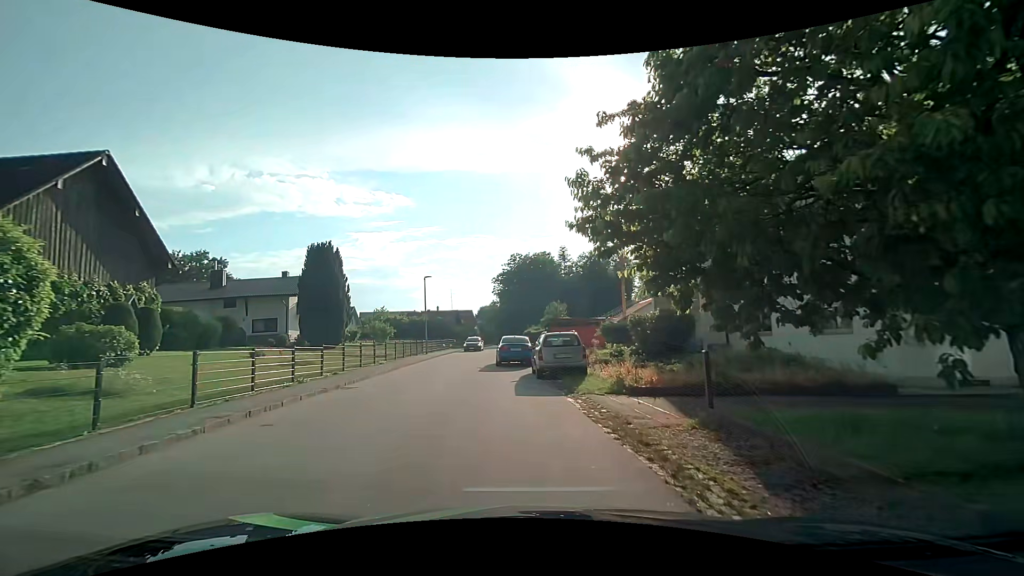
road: residential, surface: asphalt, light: Day
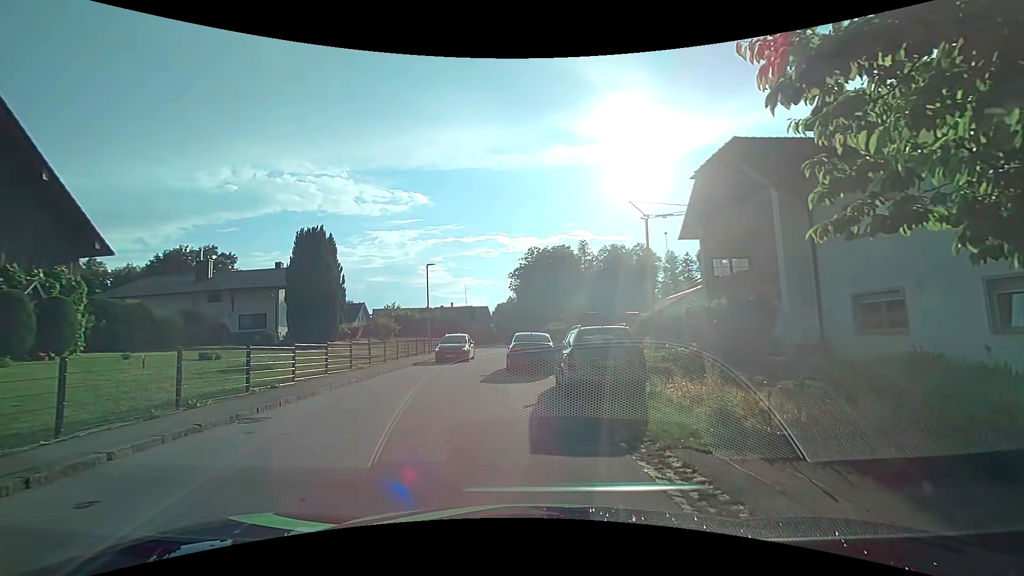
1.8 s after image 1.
(-0.1, +5.7) m; -2°
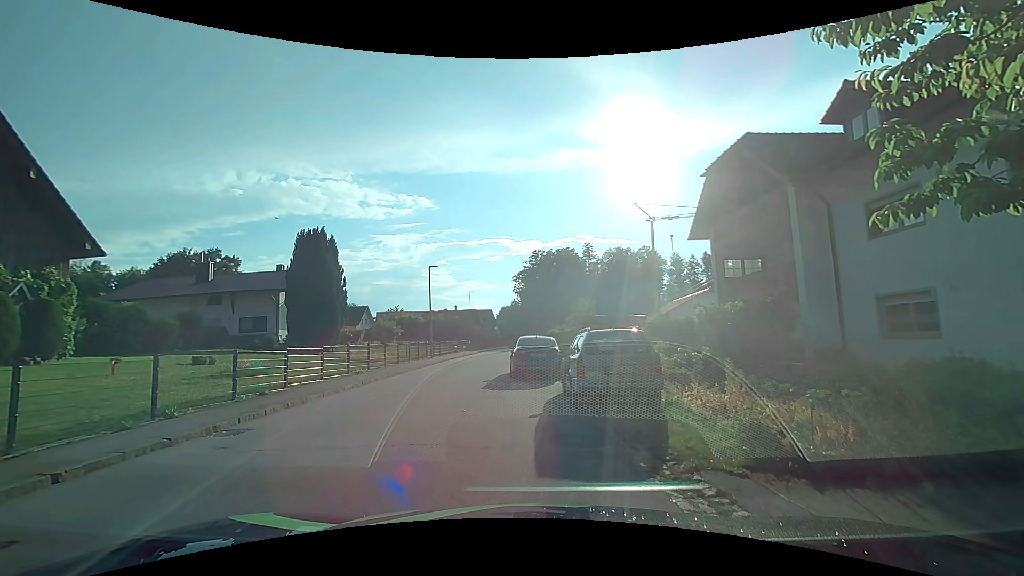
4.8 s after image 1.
(0.0, +0.8) m; 0°
(-2, +10) (-3, +20) (-4, +30) (-3, +40) (-3, +50) (-2, +60) (-2, +70) (-1, +80) (0, +90) (+1, +100) m
